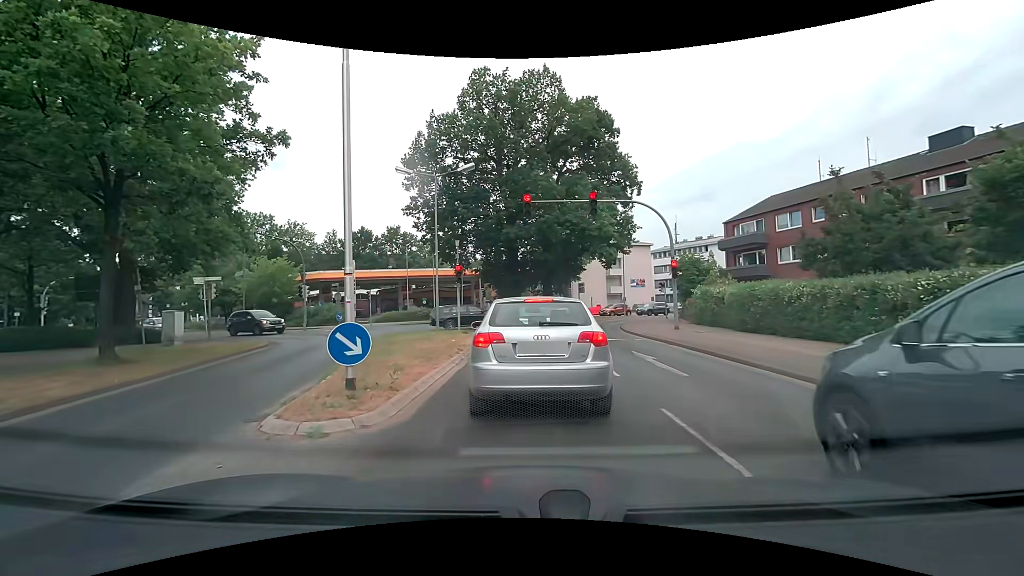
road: tertiary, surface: asphalt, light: Day
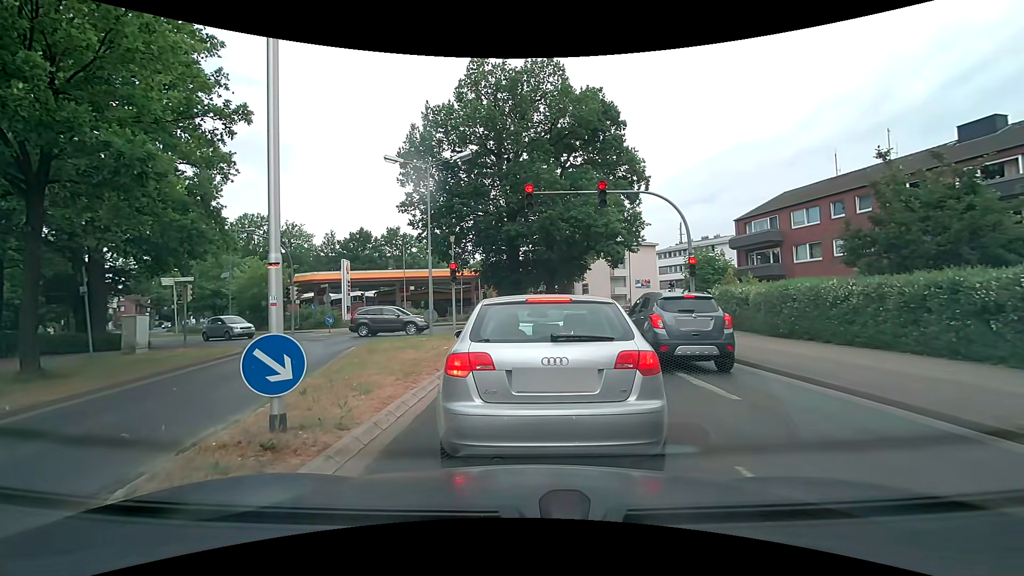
(0.0, +2.0) m; 0°
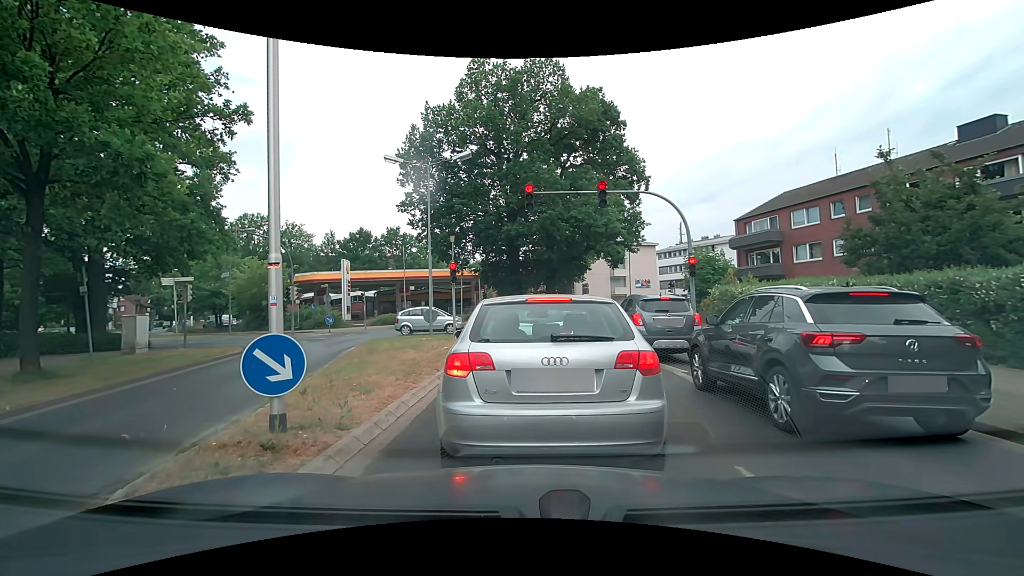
(0.0, +0.1) m; 0°
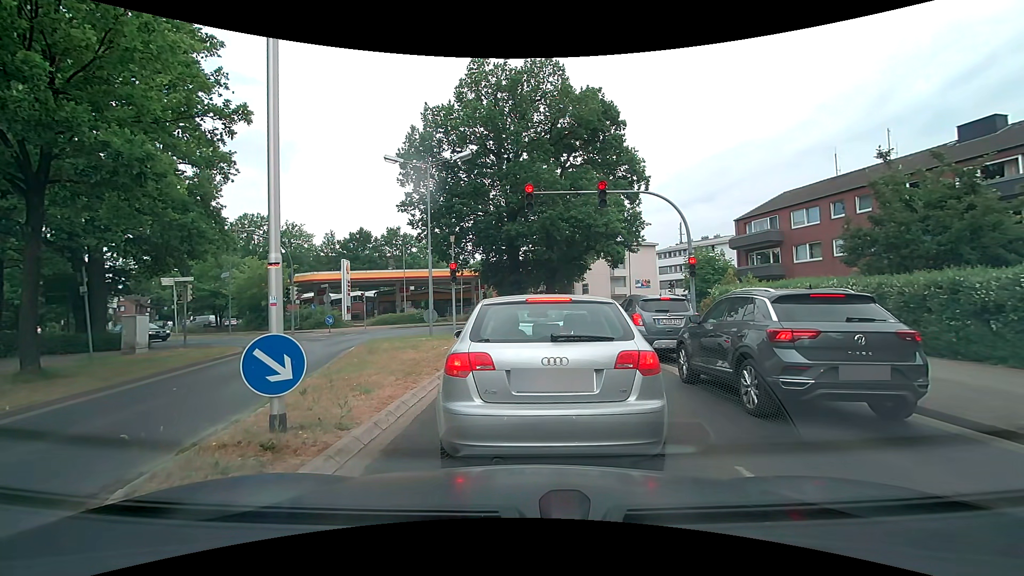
(0.0, 0.0) m; 0°
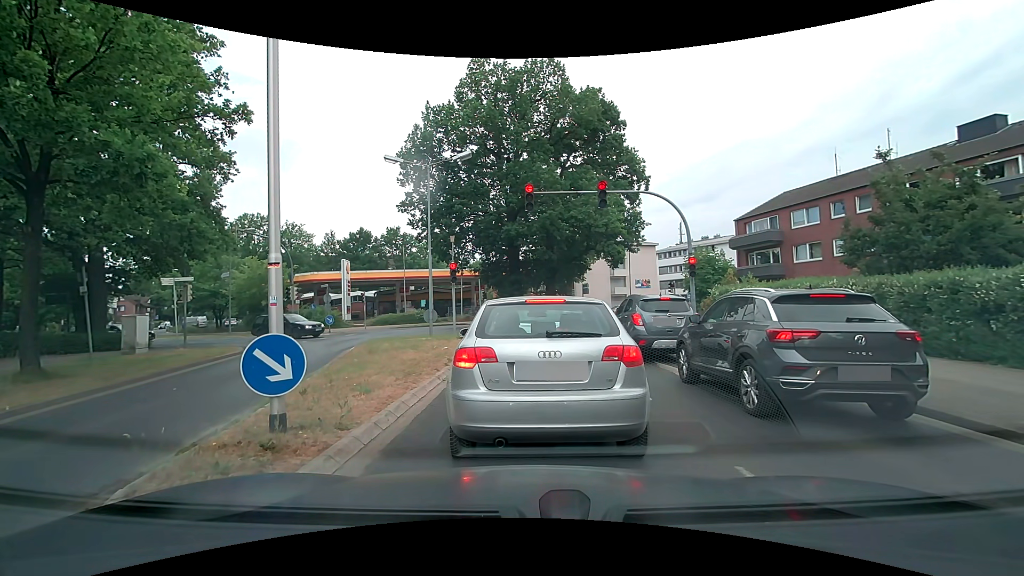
(0.0, 0.0) m; 0°
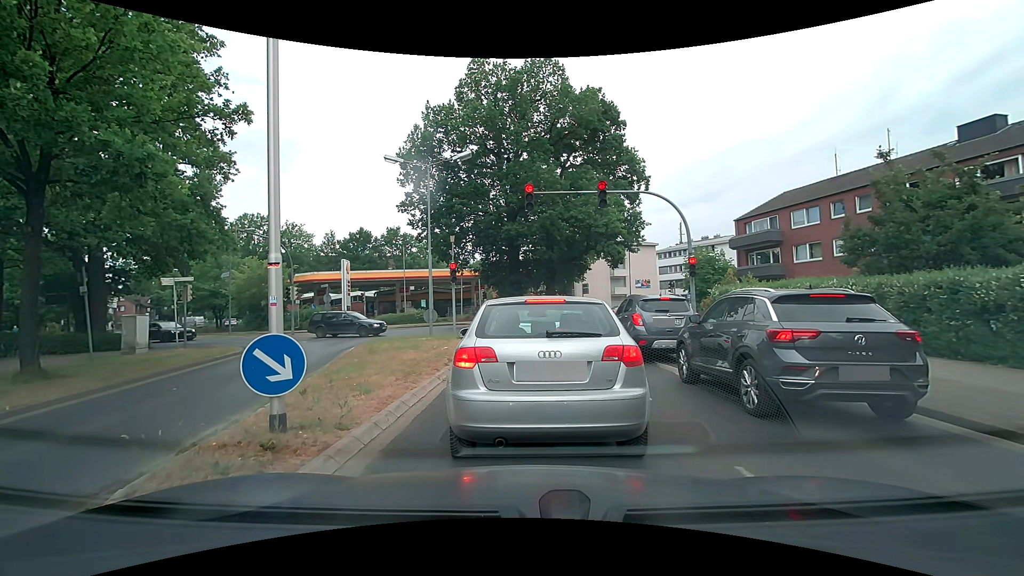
(0.0, 0.0) m; 0°
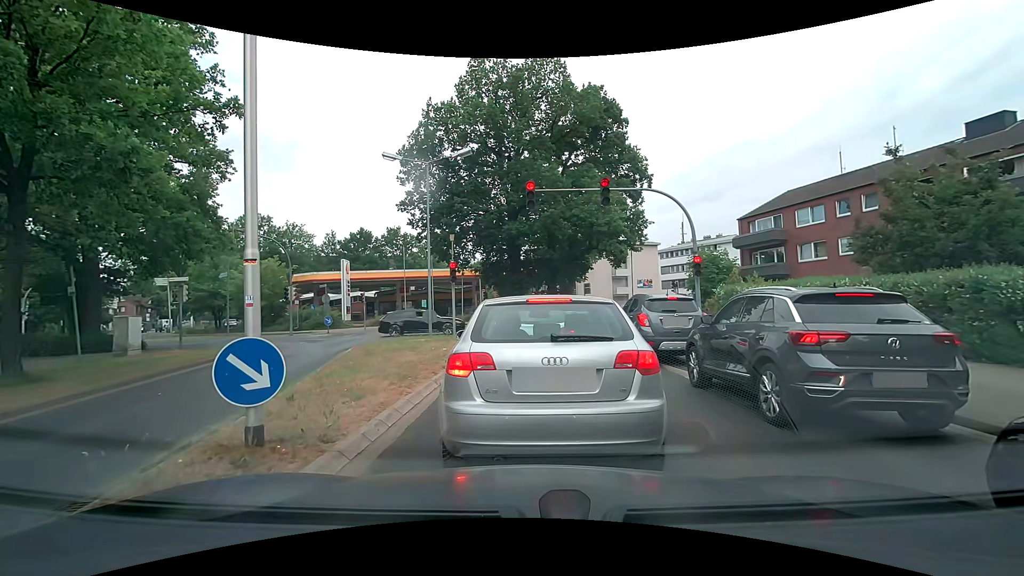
(0.0, +0.4) m; 0°
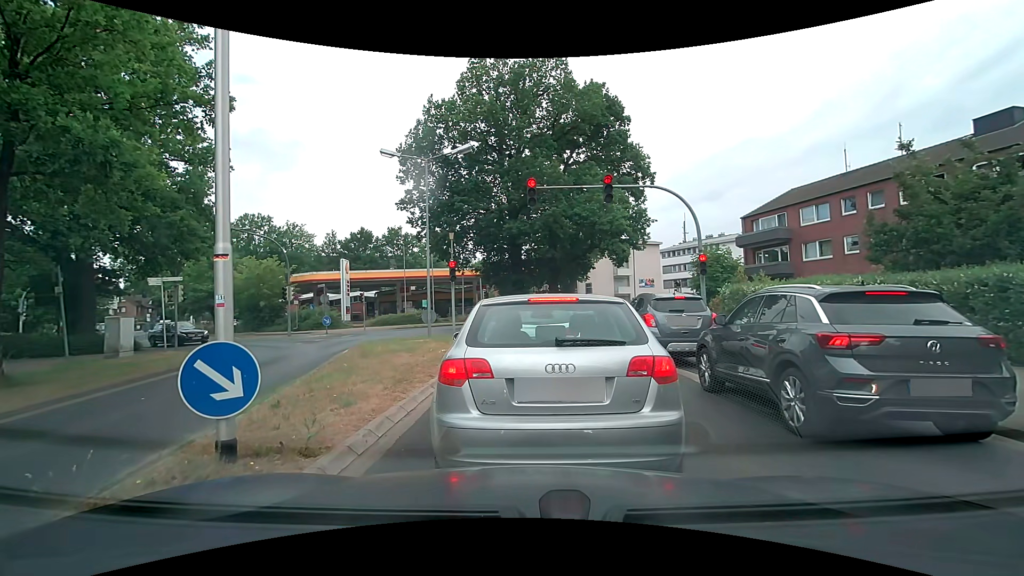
(0.0, +0.5) m; 0°
